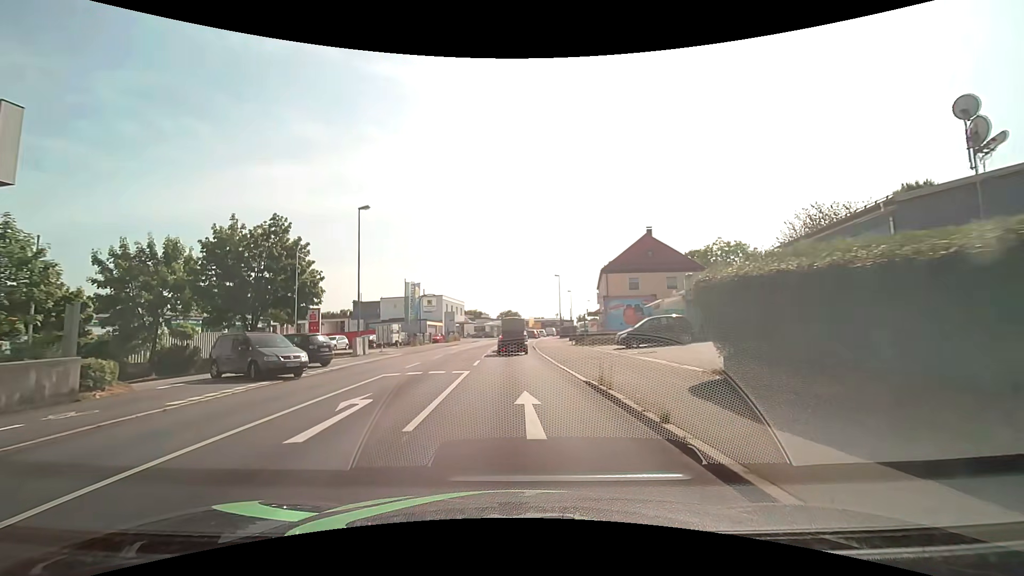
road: tertiary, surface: asphalt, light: Day
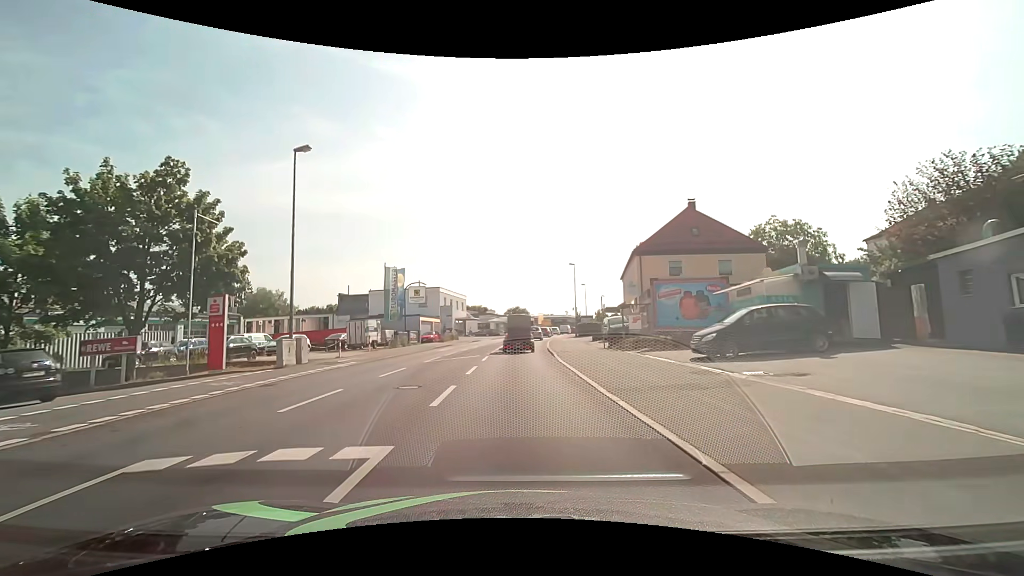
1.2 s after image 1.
(0.0, +11.1) m; 0°
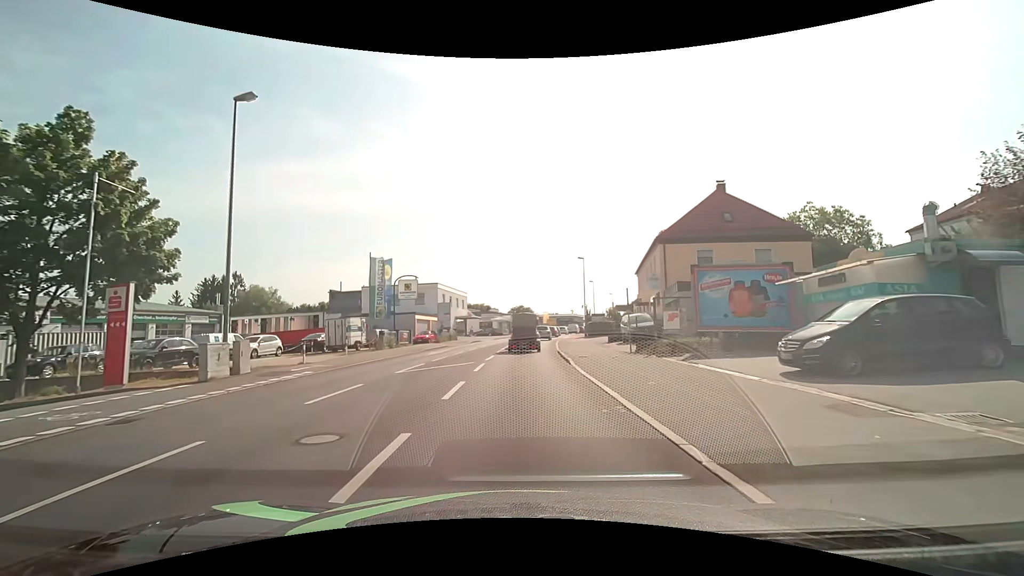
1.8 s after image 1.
(0.0, +5.4) m; -1°
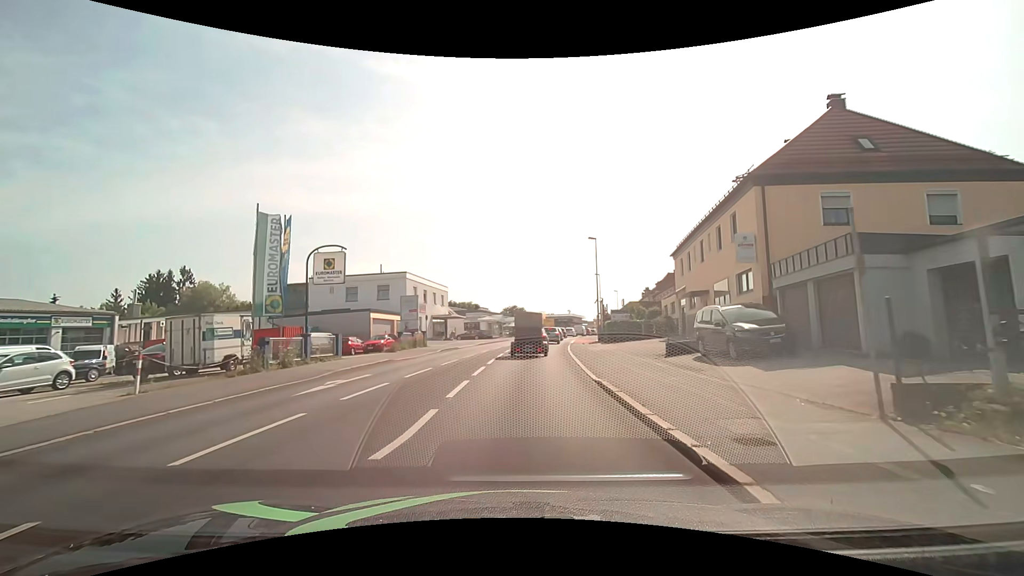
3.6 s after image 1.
(+0.1, +15.1) m; +1°
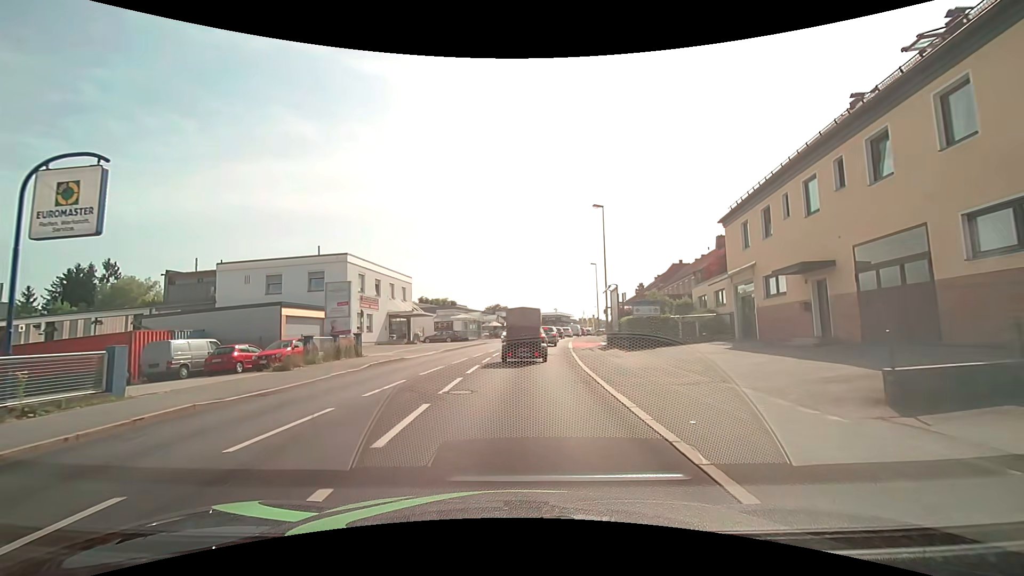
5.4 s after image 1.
(+0.2, +12.9) m; +2°
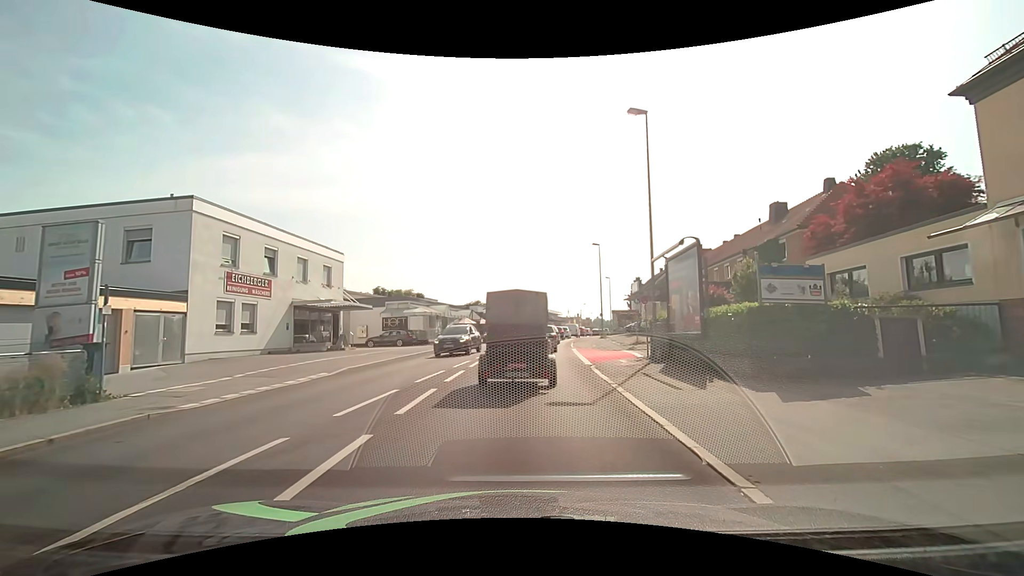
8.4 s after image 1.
(+0.4, +15.9) m; +2°
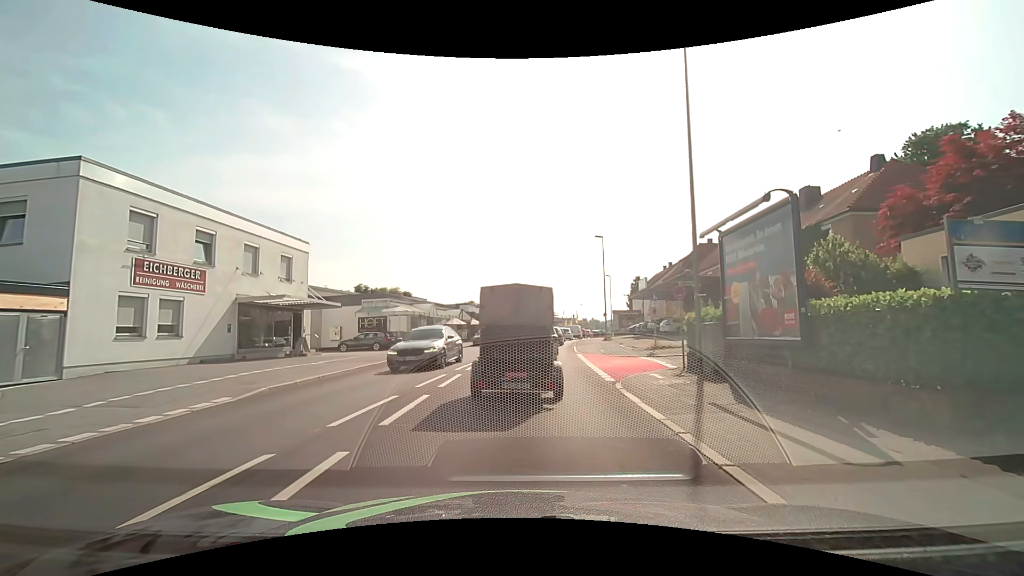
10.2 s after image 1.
(0.0, +5.2) m; +1°
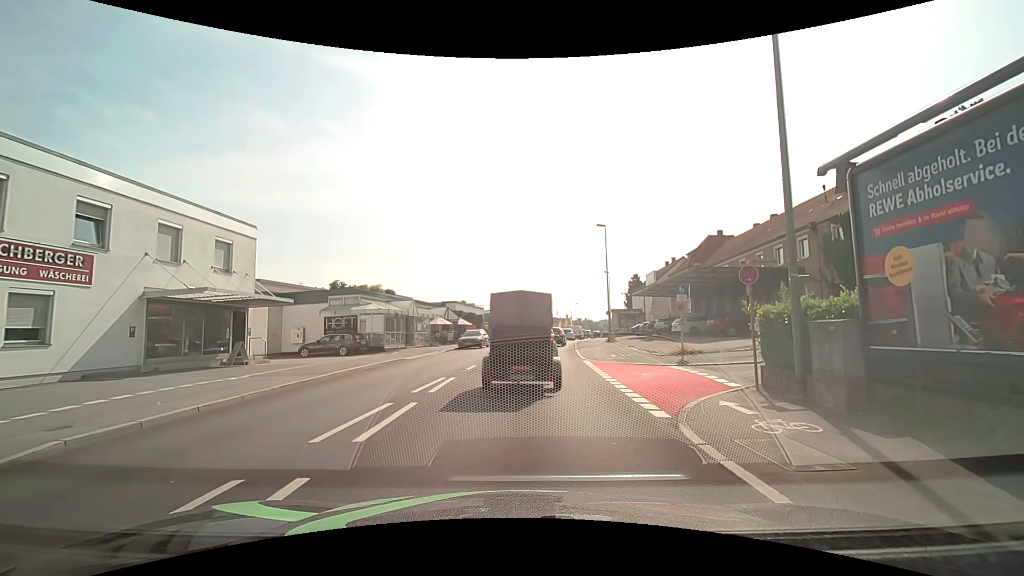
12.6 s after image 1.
(0.0, +5.4) m; +1°
(0, +10) (+1, +20) (+1, +30) (+2, +40) (+4, +50) (+5, +60) (+7, +70) (+9, +79) (+11, +89) (+14, +99) m
